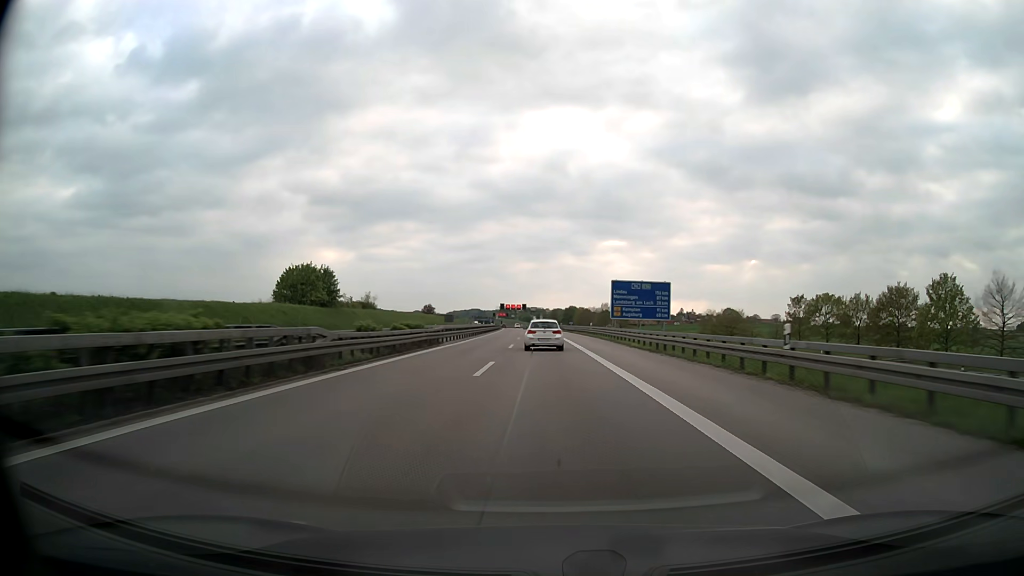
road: motorway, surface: asphalt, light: Day
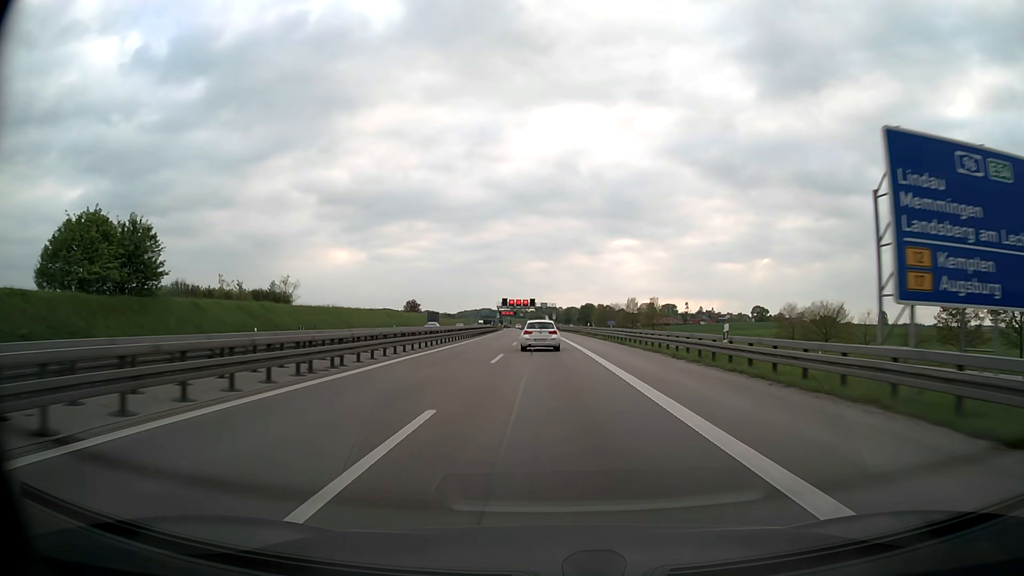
(-0.5, +48.8) m; -1°
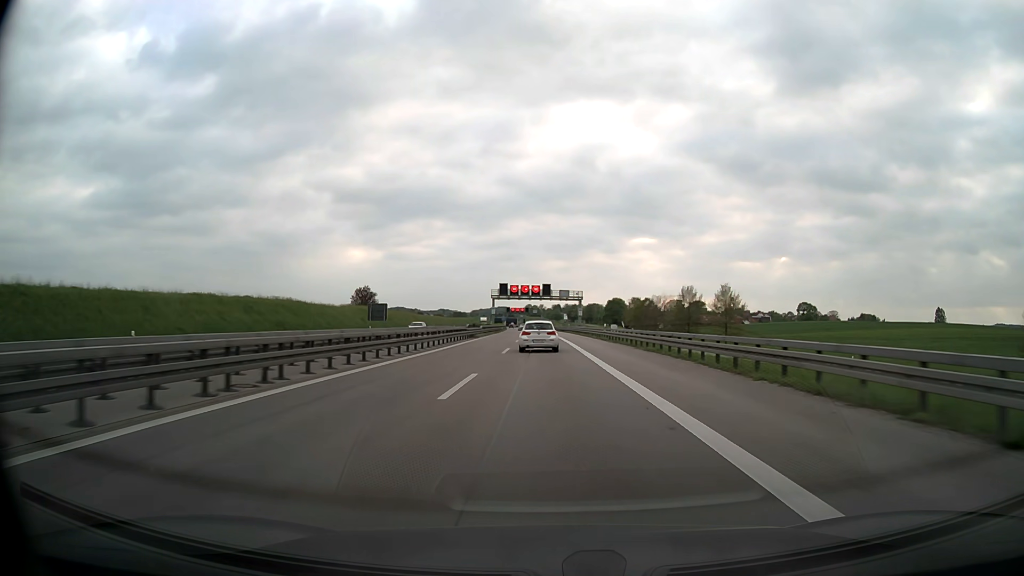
(-0.6, +65.3) m; -1°
(0, +10) (0, +20) (0, +30) (0, +40) (0, +50) (-1, +60) (-1, +70) (-1, +80) (-1, +90) (-2, +100) m
